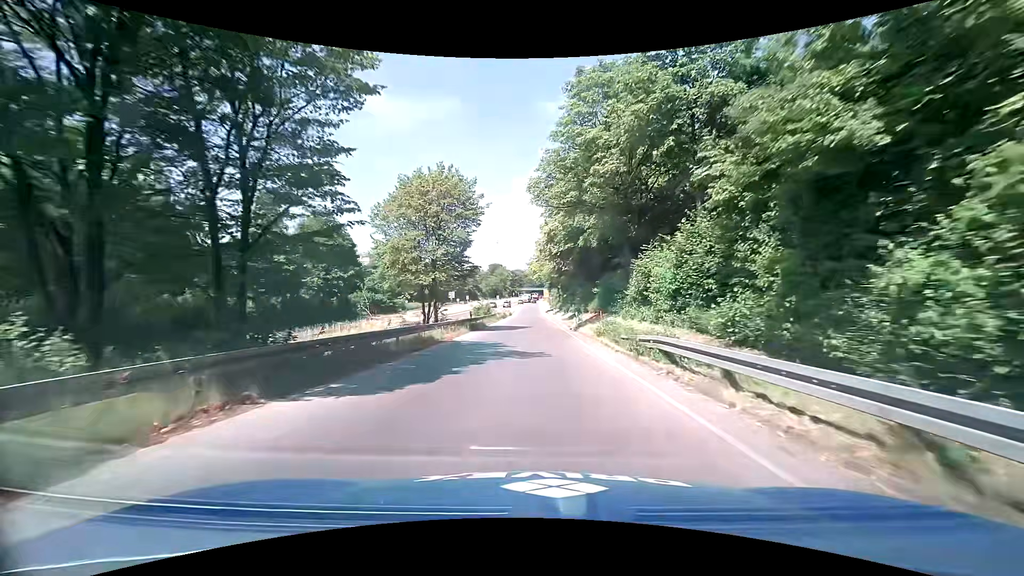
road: trunk_link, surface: asphalt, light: Day
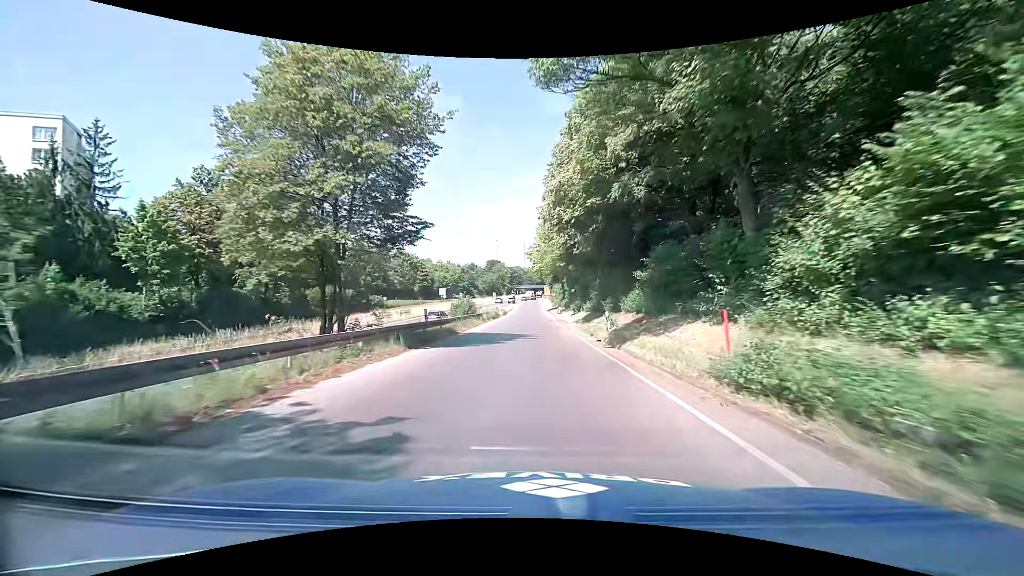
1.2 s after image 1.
(-0.1, +15.9) m; 0°
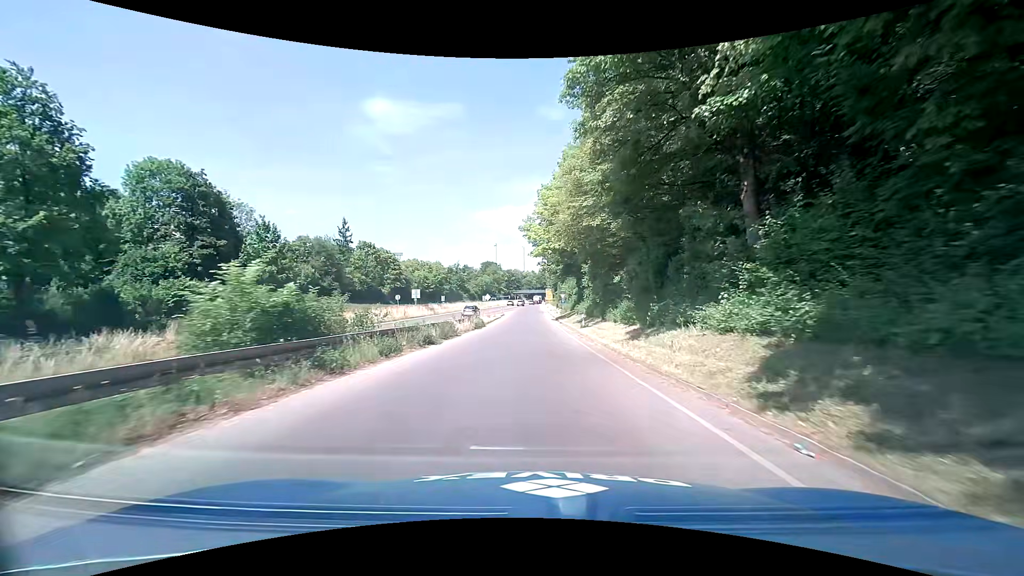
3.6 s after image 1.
(0.0, +31.4) m; -1°
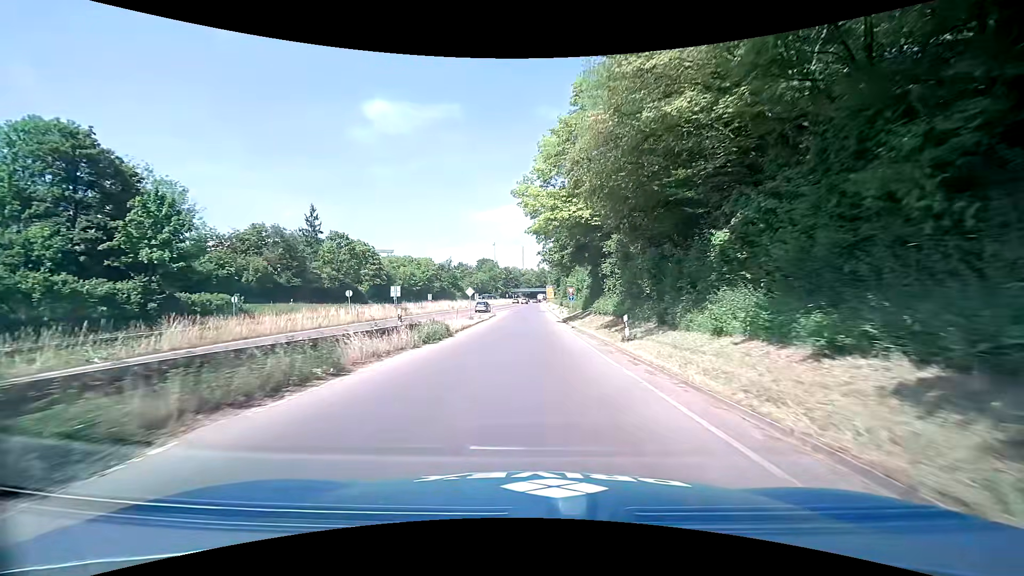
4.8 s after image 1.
(+0.2, +15.8) m; +1°
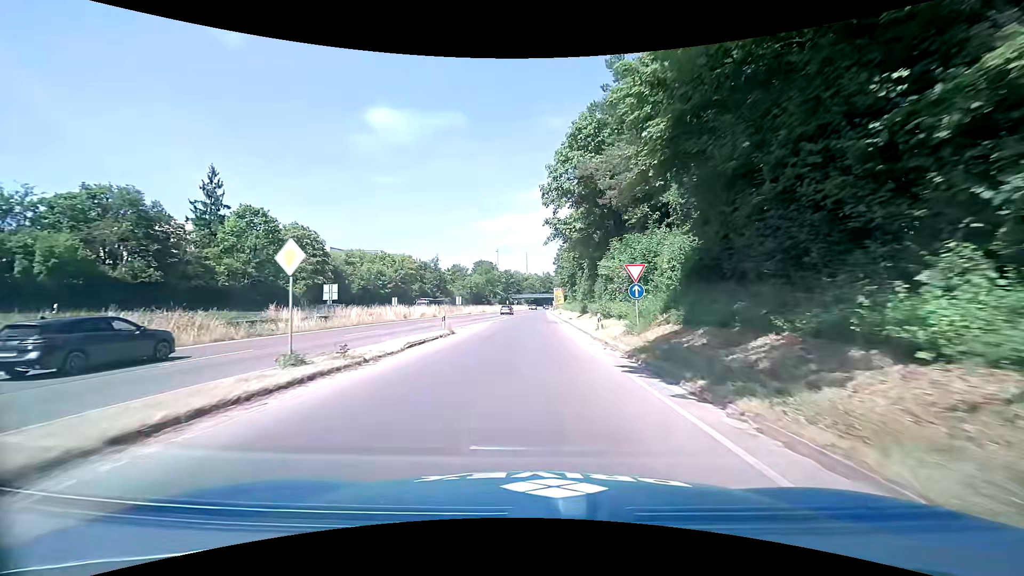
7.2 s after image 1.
(+0.1, +31.8) m; 0°
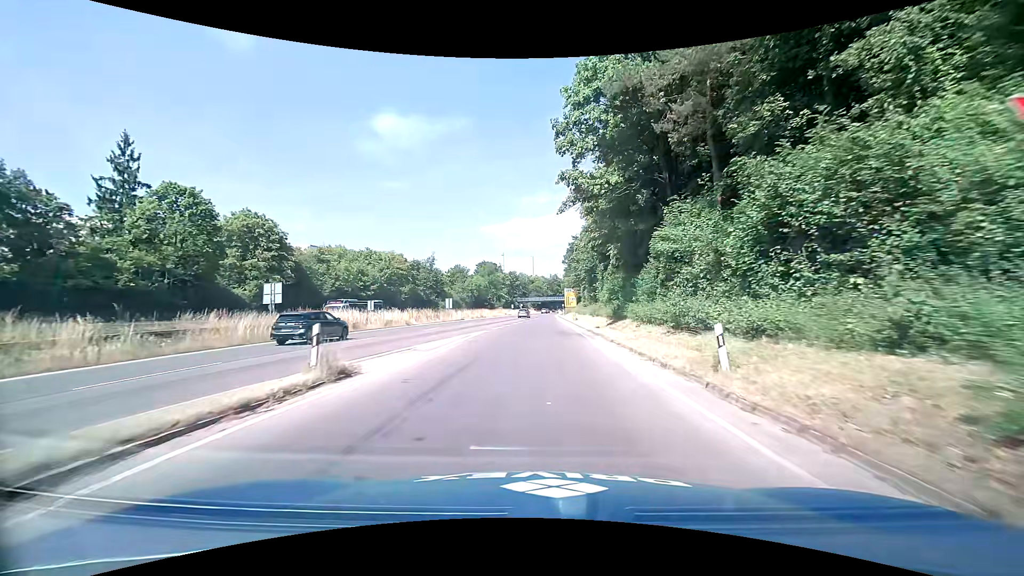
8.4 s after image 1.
(-0.1, +15.7) m; -1°
(0, +10) (0, +20) (0, +30) (+1, +40) (+1, +50) (+1, +60) (+1, +70) (+1, +80) (+2, +90) (+2, +100) m
